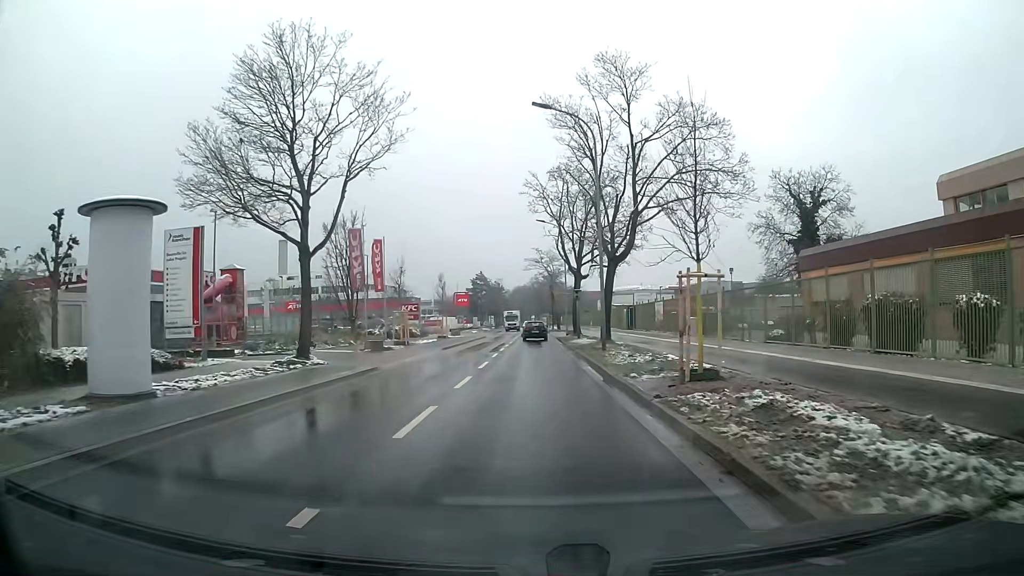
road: tertiary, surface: asphalt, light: Day
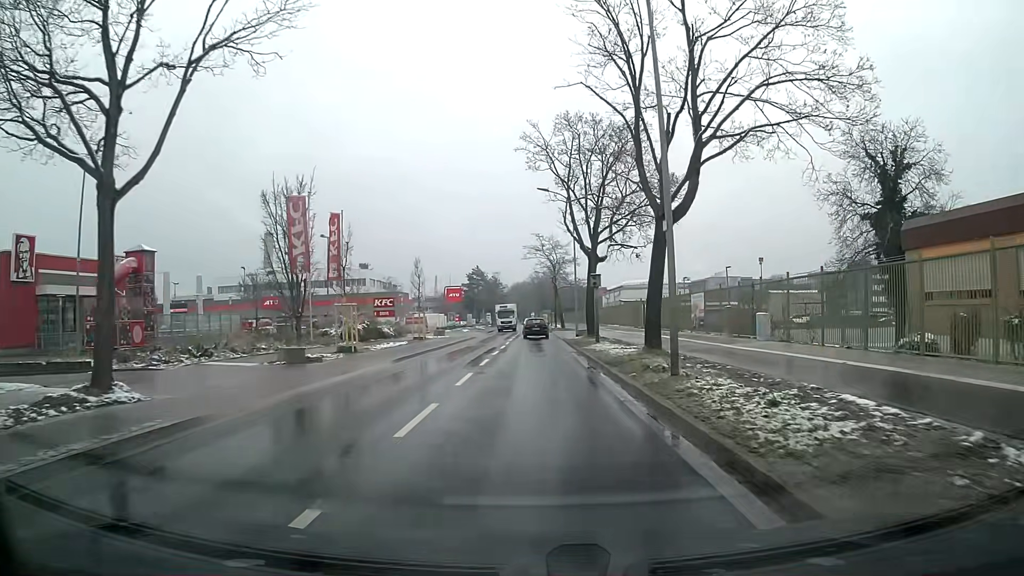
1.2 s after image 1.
(0.0, +12.2) m; 0°
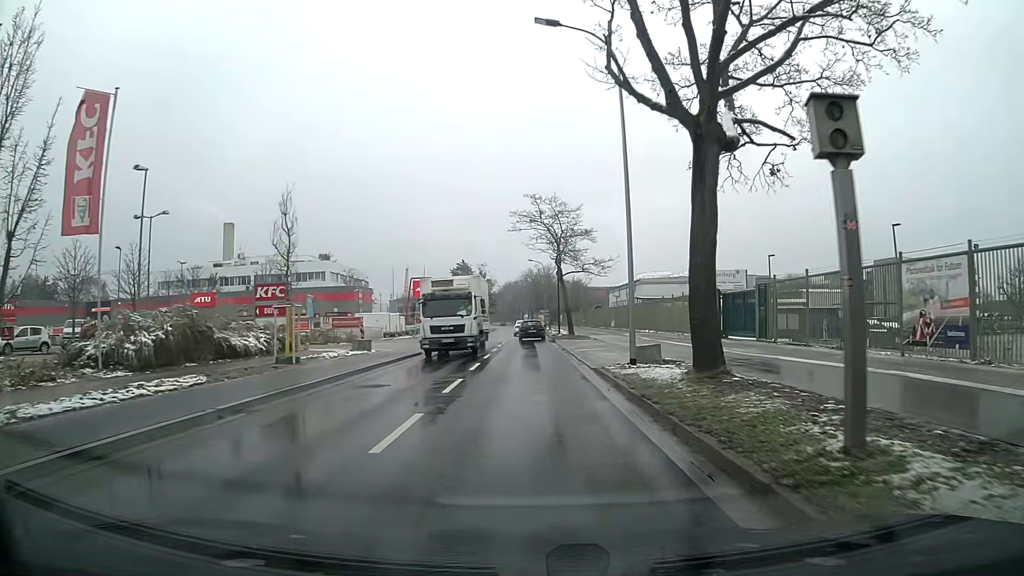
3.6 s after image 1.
(+0.2, +24.9) m; 0°
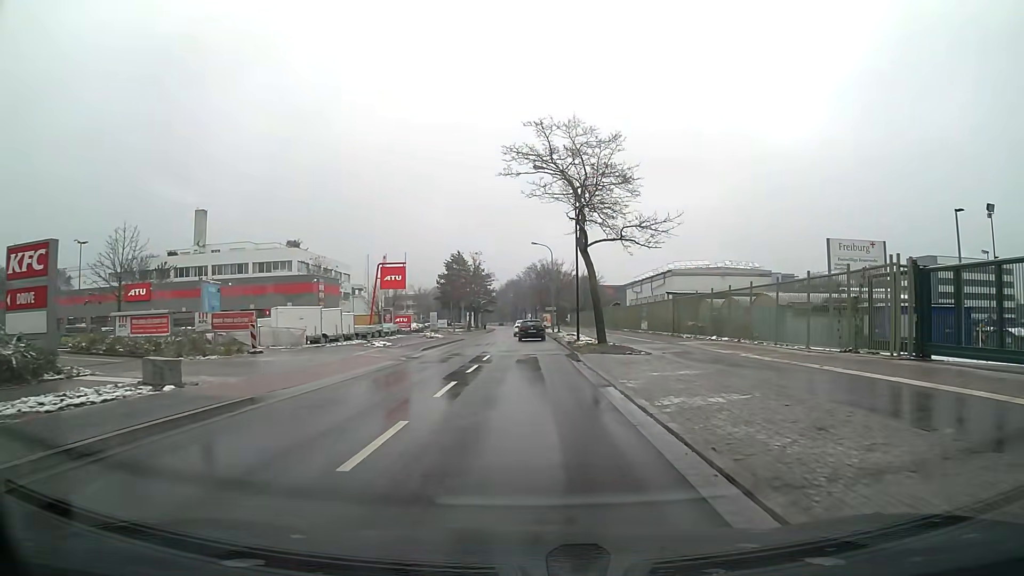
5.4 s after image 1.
(-0.1, +19.1) m; 0°
(0, +10) (0, +20) (0, +30) (0, +40) (0, +50) (0, +60) (-1, +70) (-1, +80) (-1, +90) (-1, +100) m
